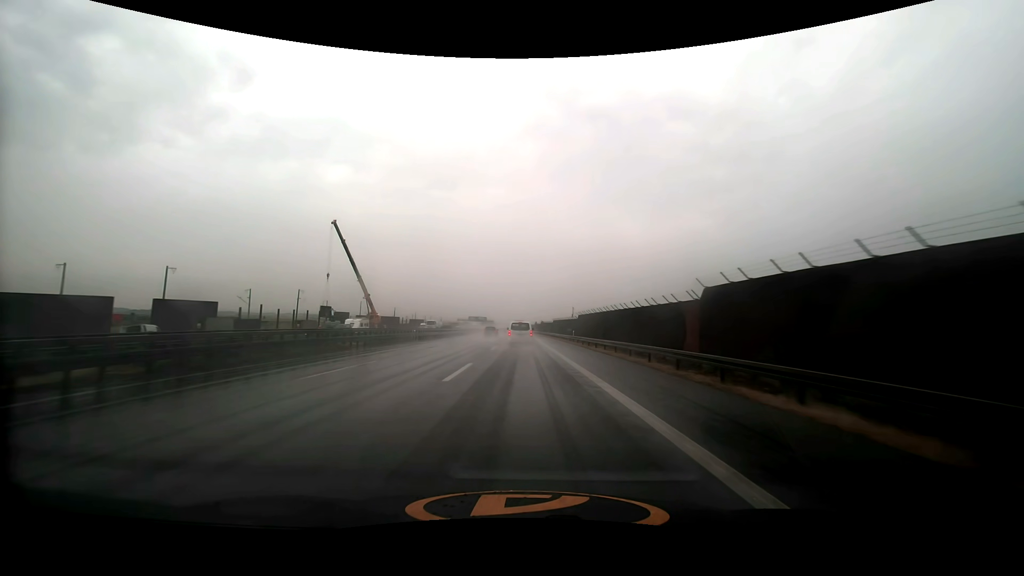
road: motorway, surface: asphalt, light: Day
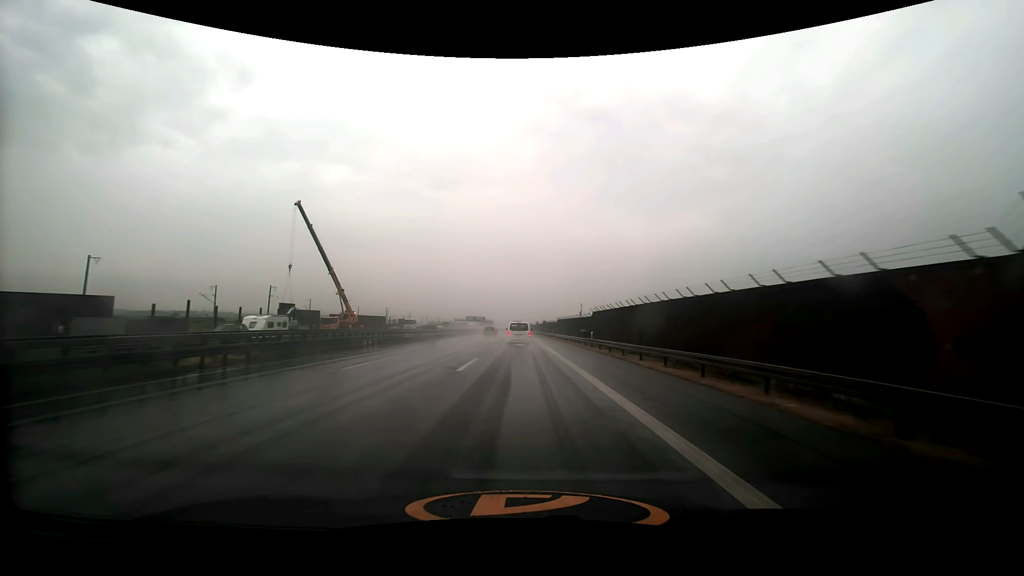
(0.0, +14.8) m; 0°
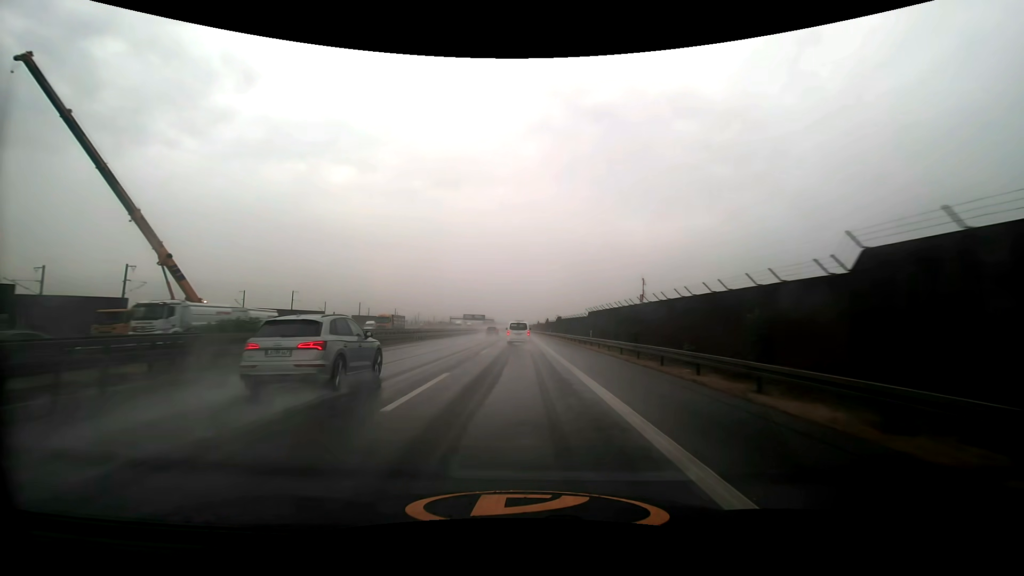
(-0.2, +44.2) m; -1°
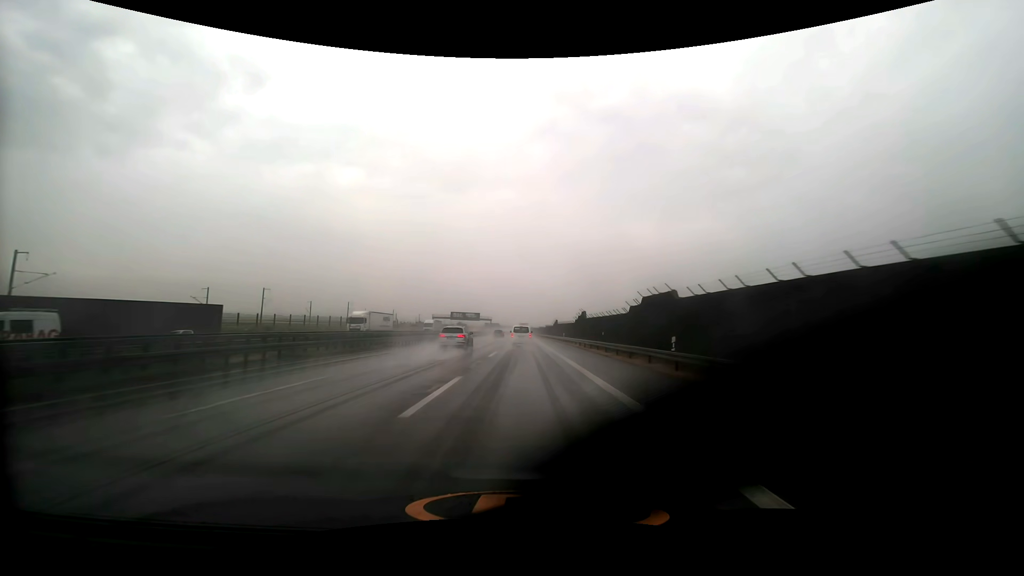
(-0.9, +73.0) m; -1°
(0, +10) (0, +20) (0, +30) (0, +40) (0, +50) (0, +60) (0, +70) (0, +80) (0, +90) (0, +100) m
